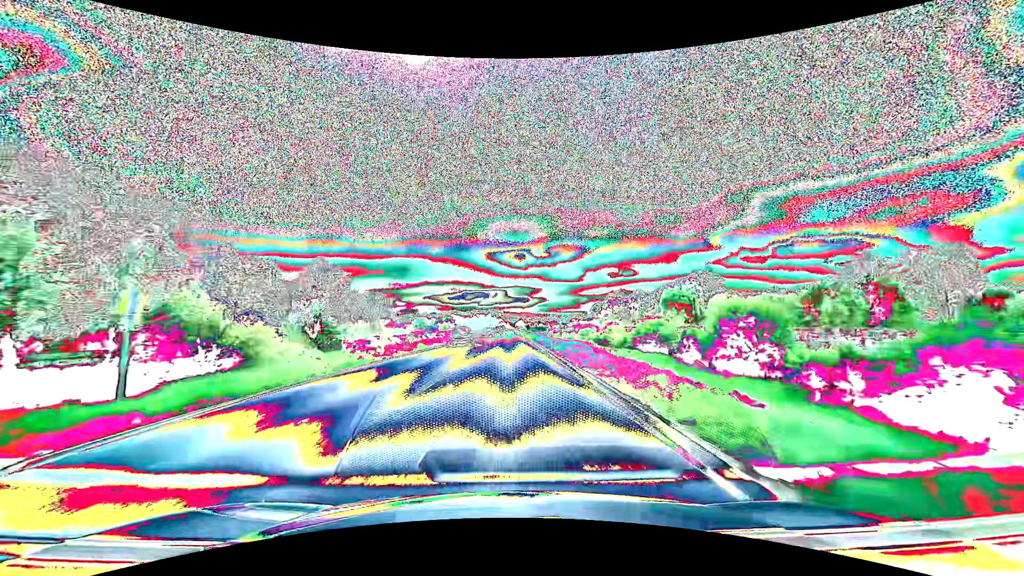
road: primary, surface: asphalt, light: Day
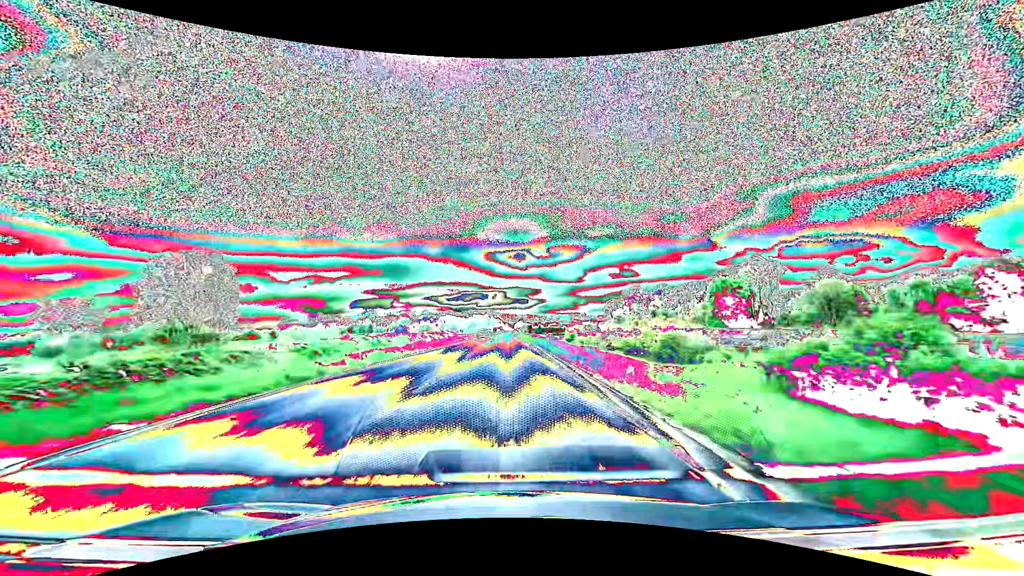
(+0.1, +47.5) m; 0°
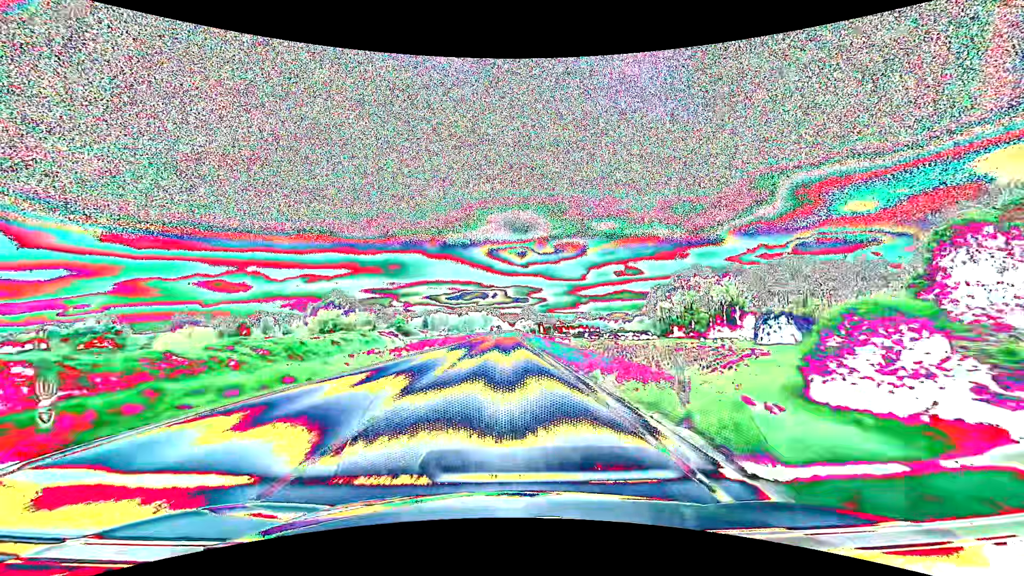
(0.0, +79.1) m; 0°
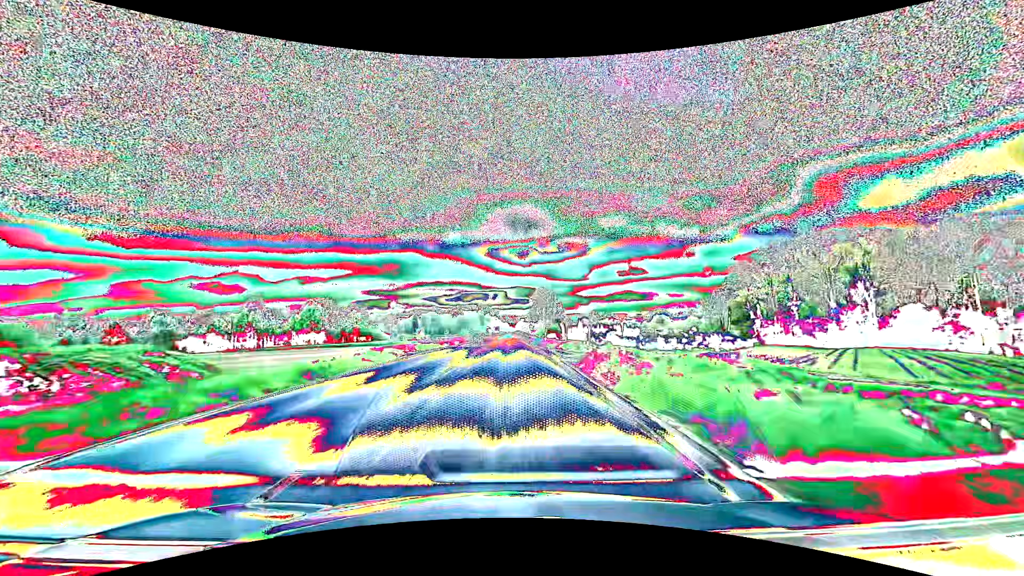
(-0.1, +63.4) m; 0°
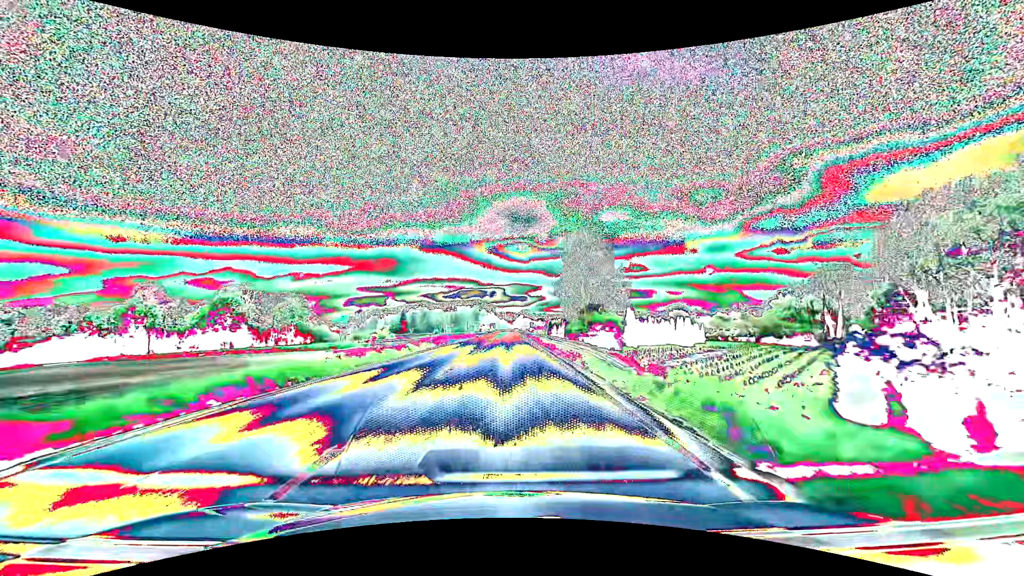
(+0.1, +47.5) m; 0°
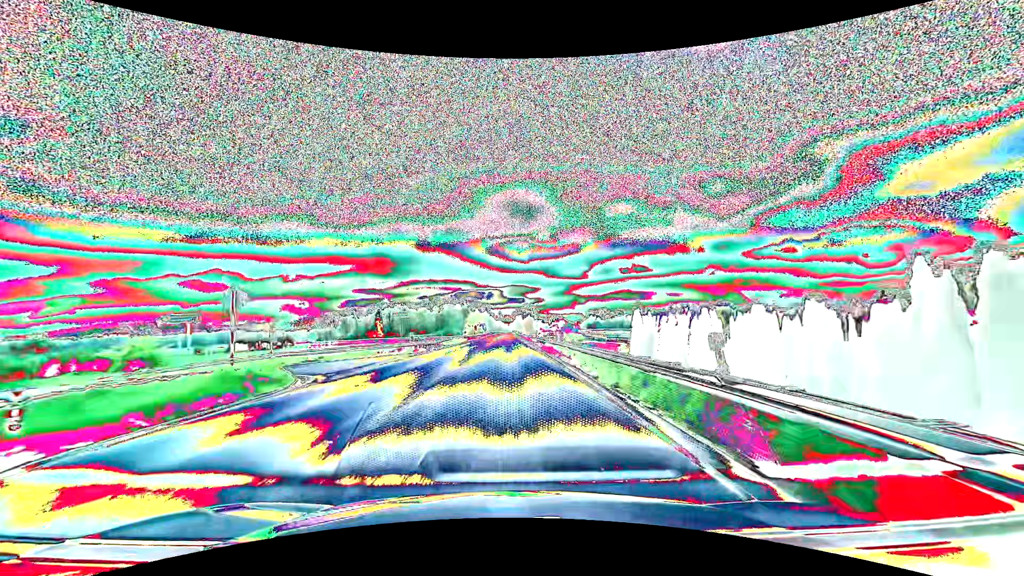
(+0.3, +79.1) m; 0°
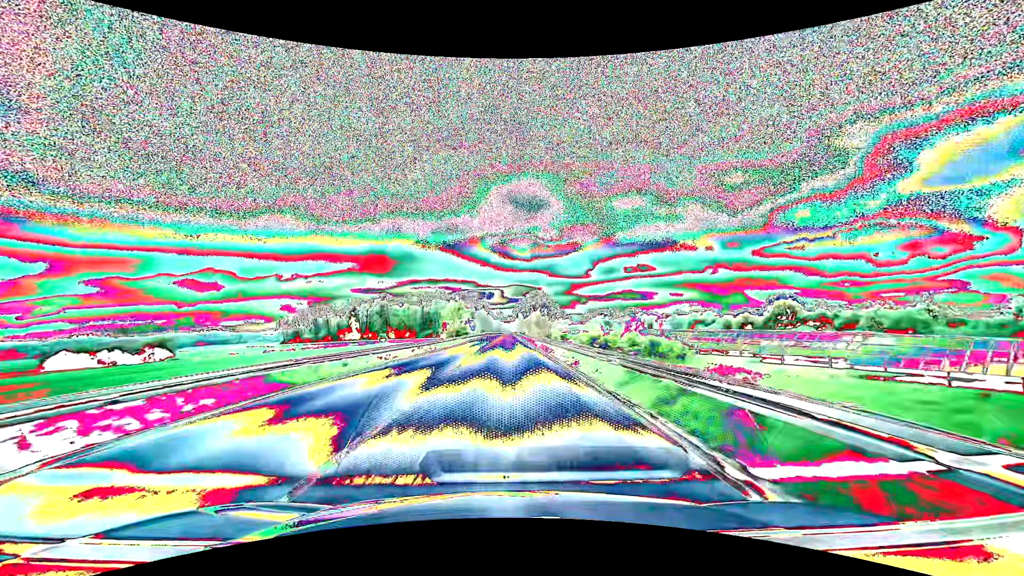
(-0.1, +63.4) m; 0°
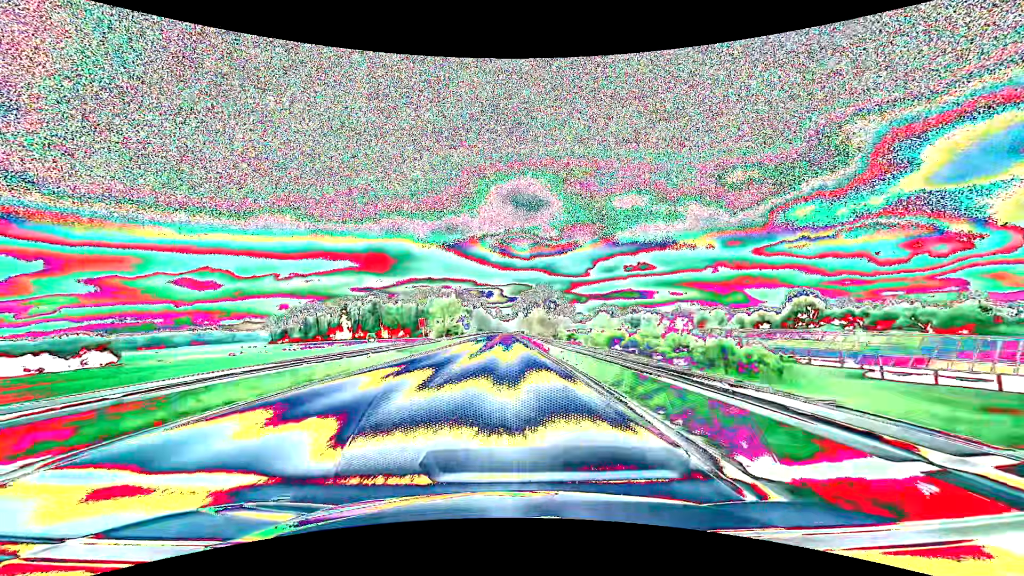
(0.0, +15.8) m; 0°
(0, +10) (0, +20) (0, +30) (0, +40) (0, +50) (0, +60) (0, +70) (0, +80) (0, +90) (0, +100) m
